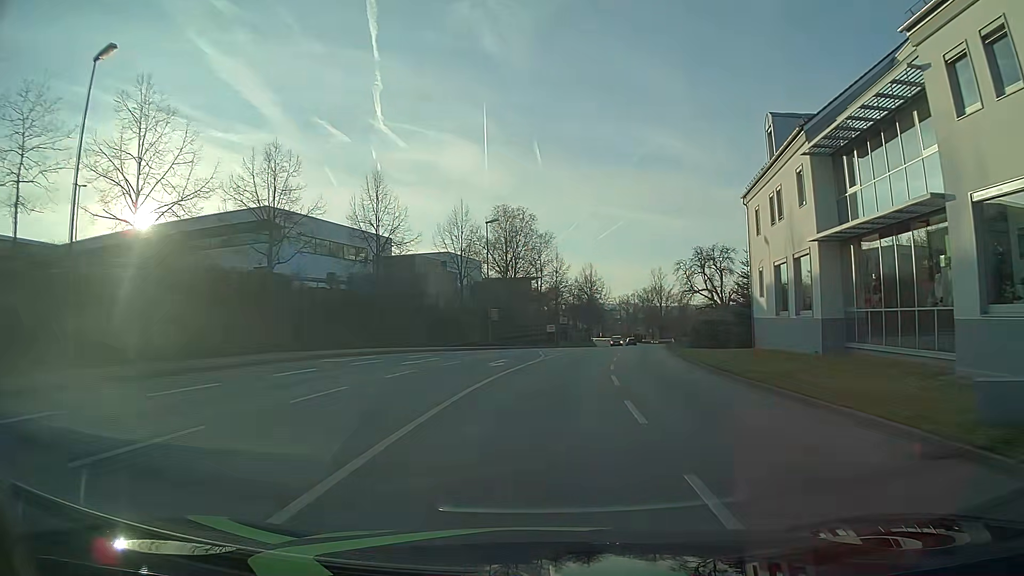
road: tertiary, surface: asphalt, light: Day
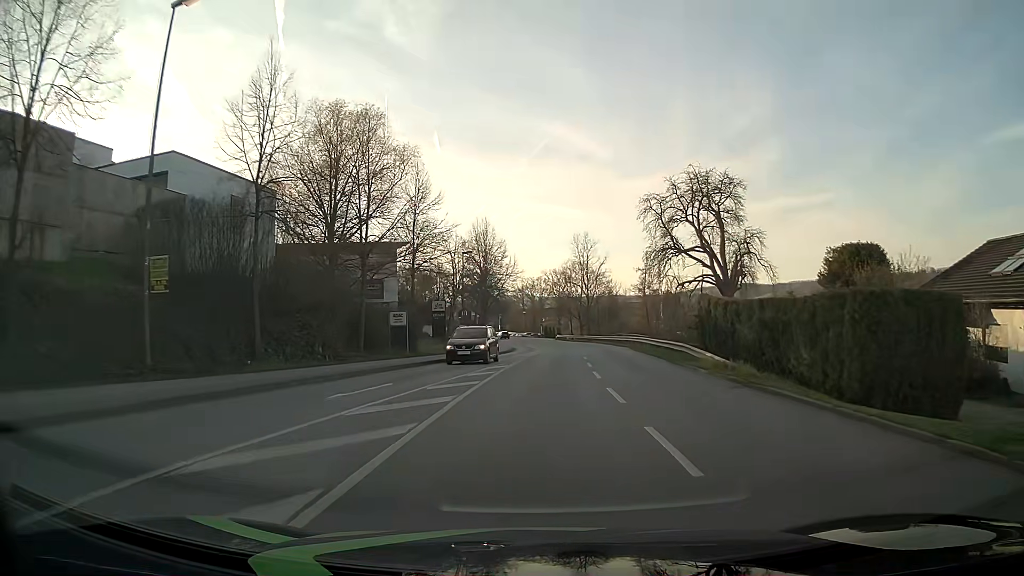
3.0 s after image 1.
(+3.6, +39.0) m; +9°
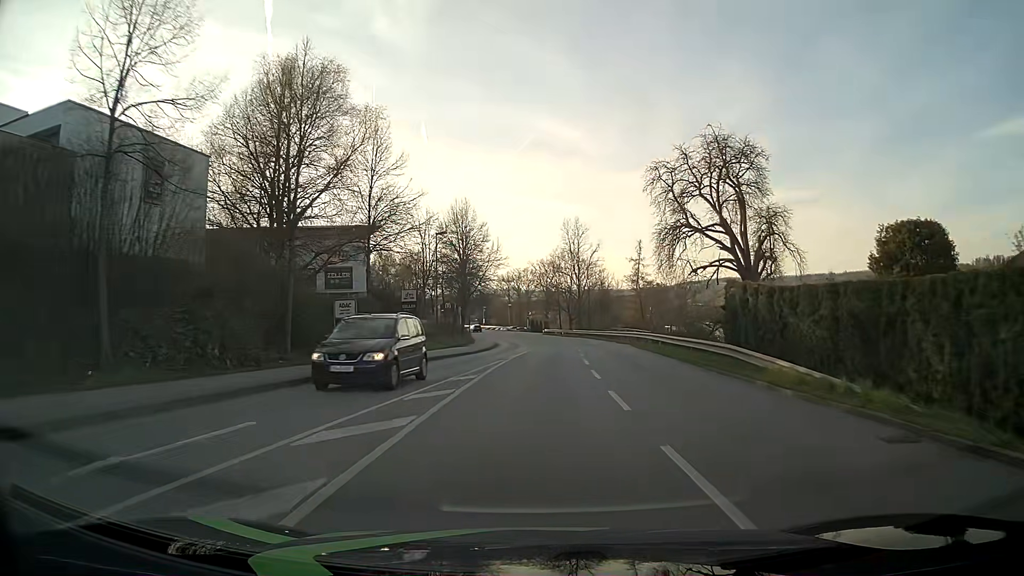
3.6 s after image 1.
(0.0, +7.8) m; +1°
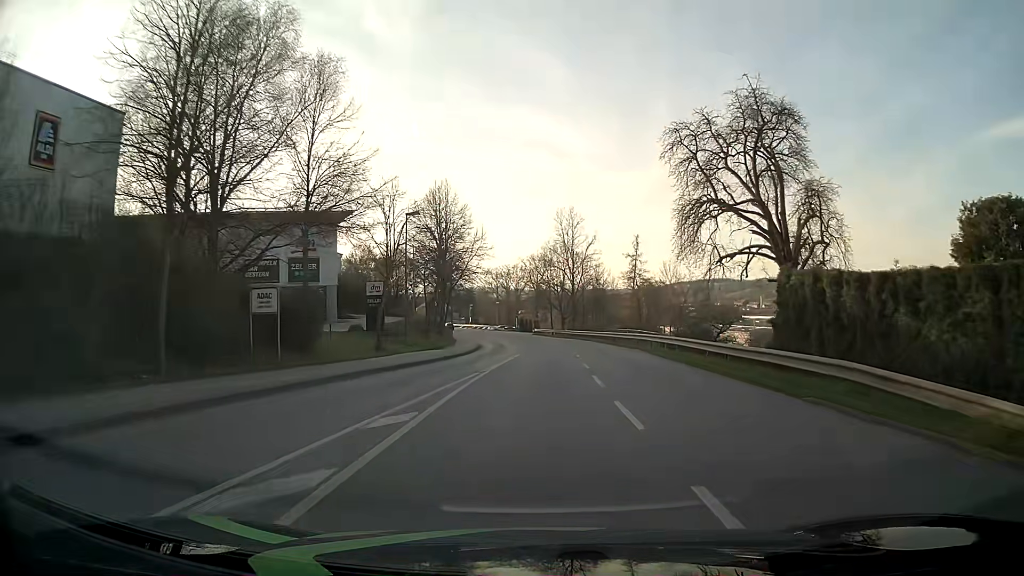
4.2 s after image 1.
(+0.1, +7.8) m; +1°
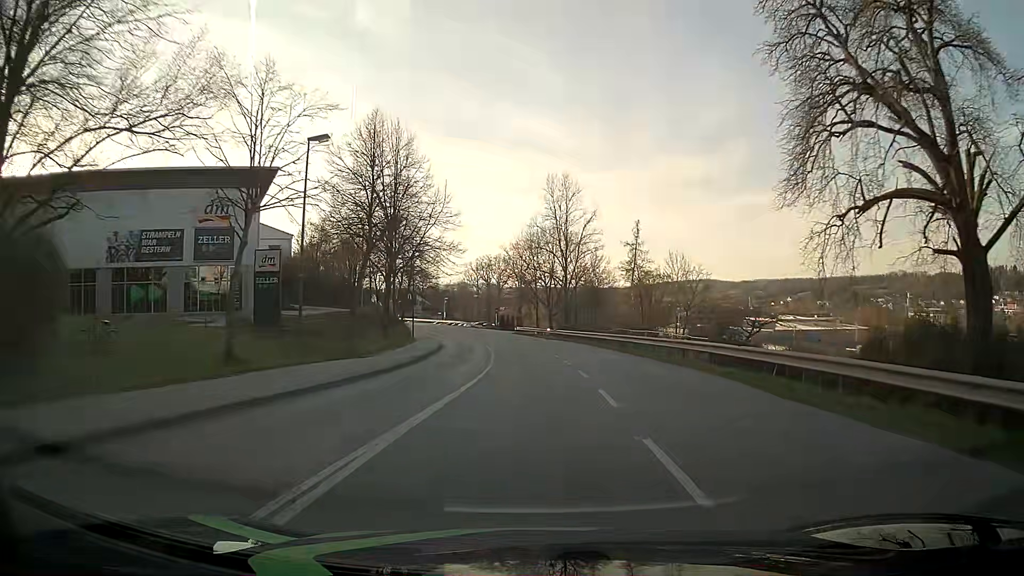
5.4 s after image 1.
(+0.2, +15.6) m; +1°
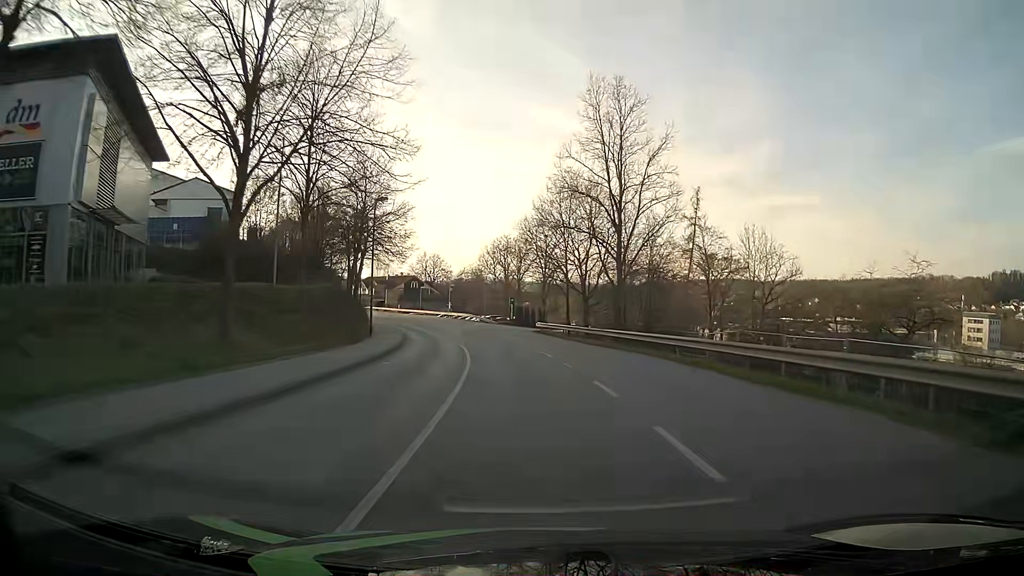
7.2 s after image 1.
(-0.3, +23.3) m; -2°
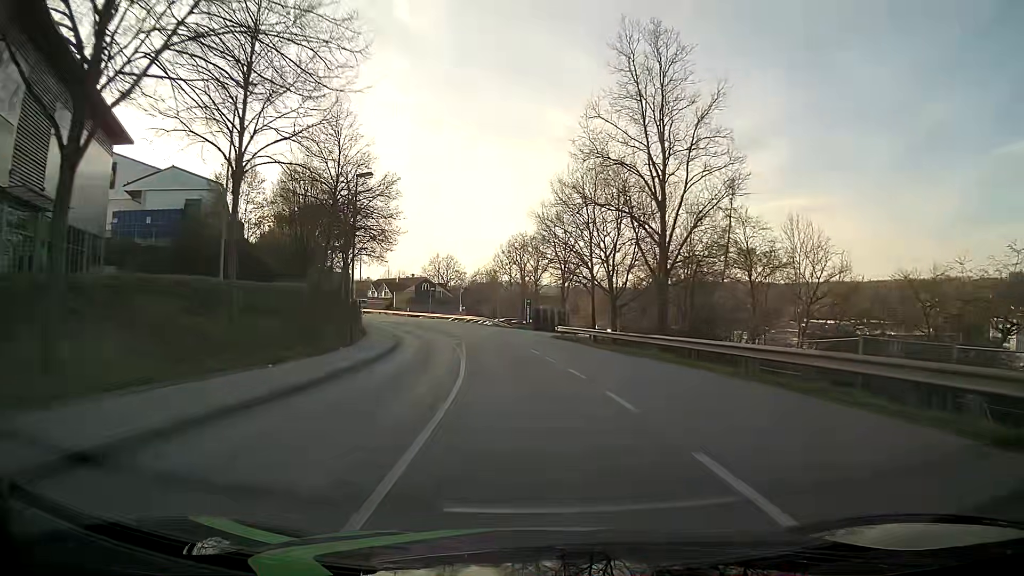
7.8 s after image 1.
(-0.1, +7.7) m; -2°
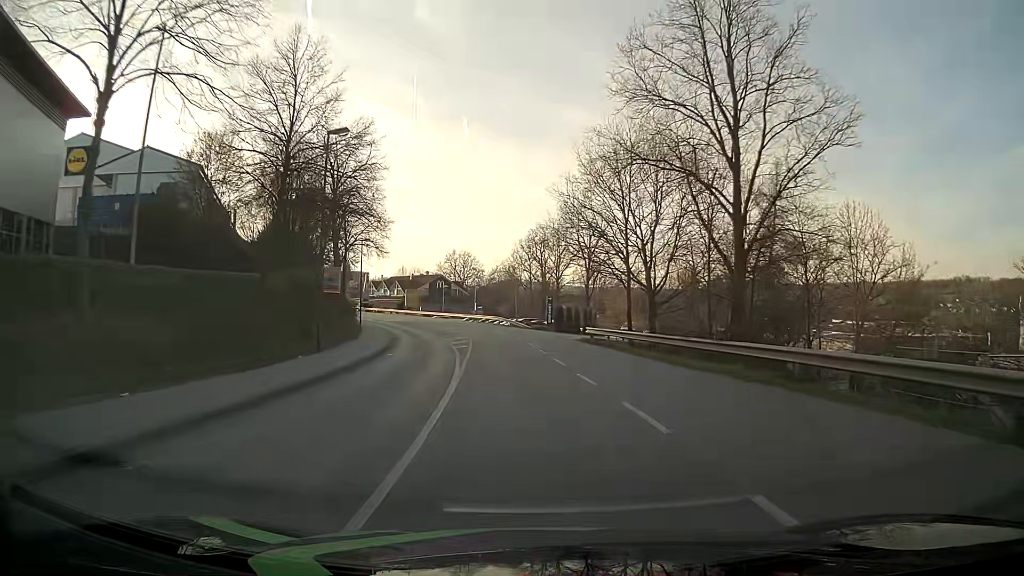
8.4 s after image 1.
(-0.1, +7.7) m; -2°
(0, +10) (-1, +20) (-1, +30) (-2, +40) (-4, +50) (-6, +60) (-9, +69) (-12, +79) (-16, +88) (-20, +97) m
